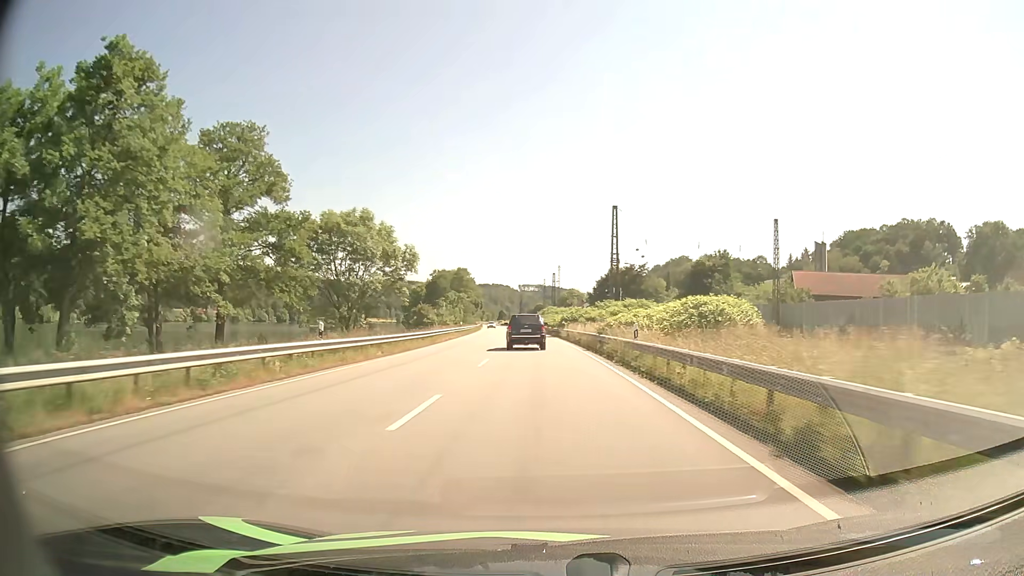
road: primary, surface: asphalt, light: Day
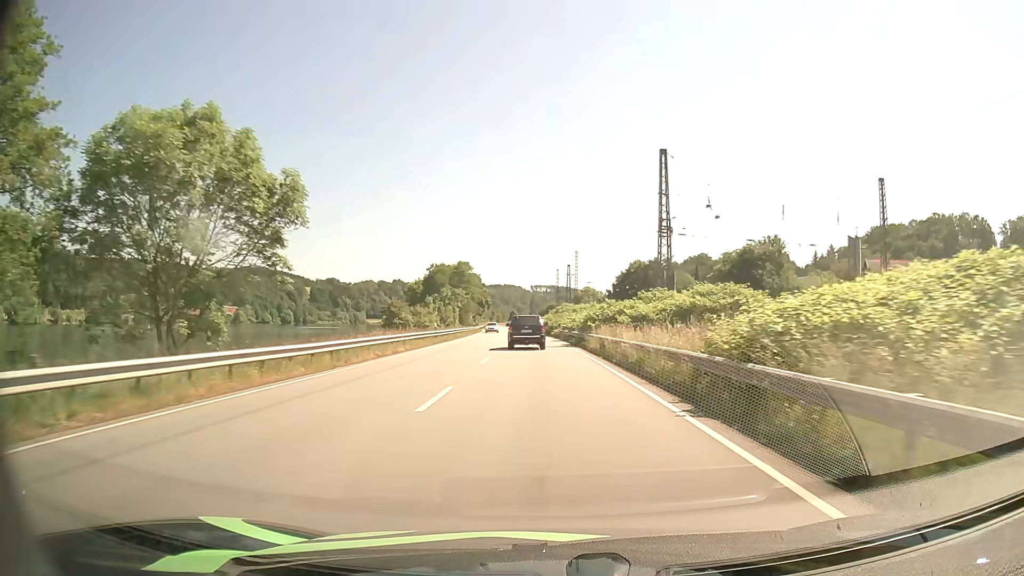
(-0.2, +22.0) m; -1°
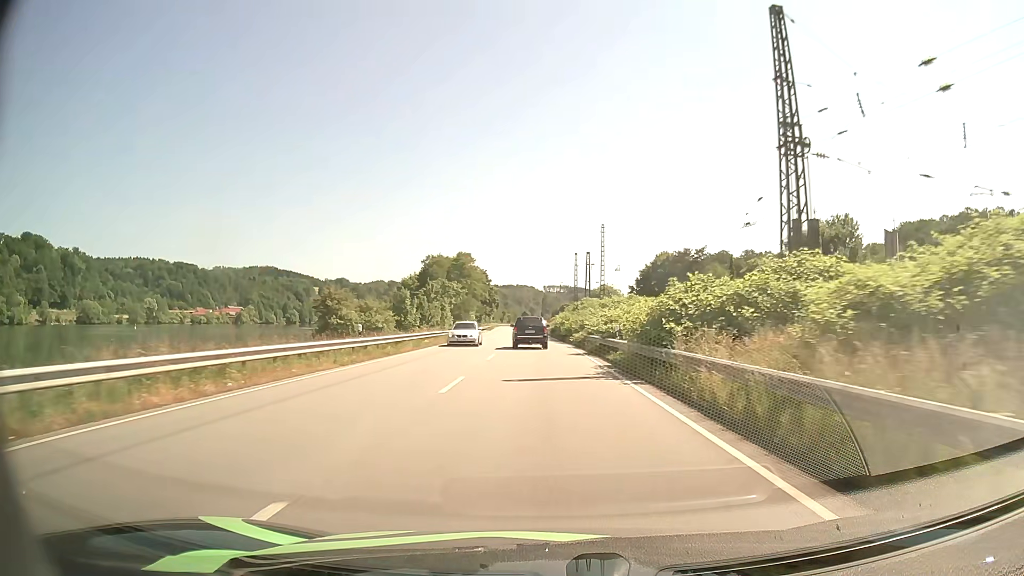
(-0.1, +21.5) m; -1°
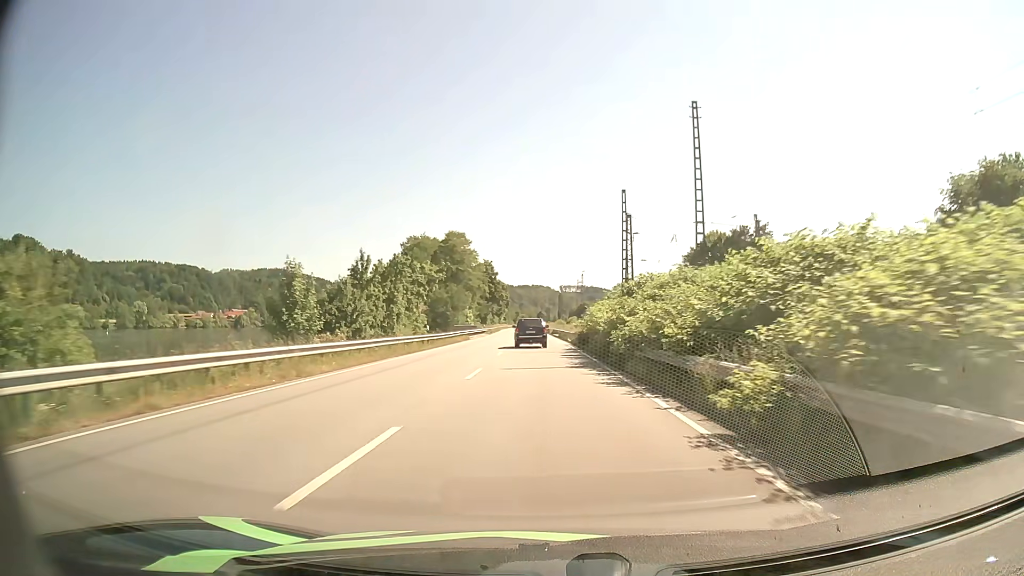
(-0.4, +32.4) m; -1°
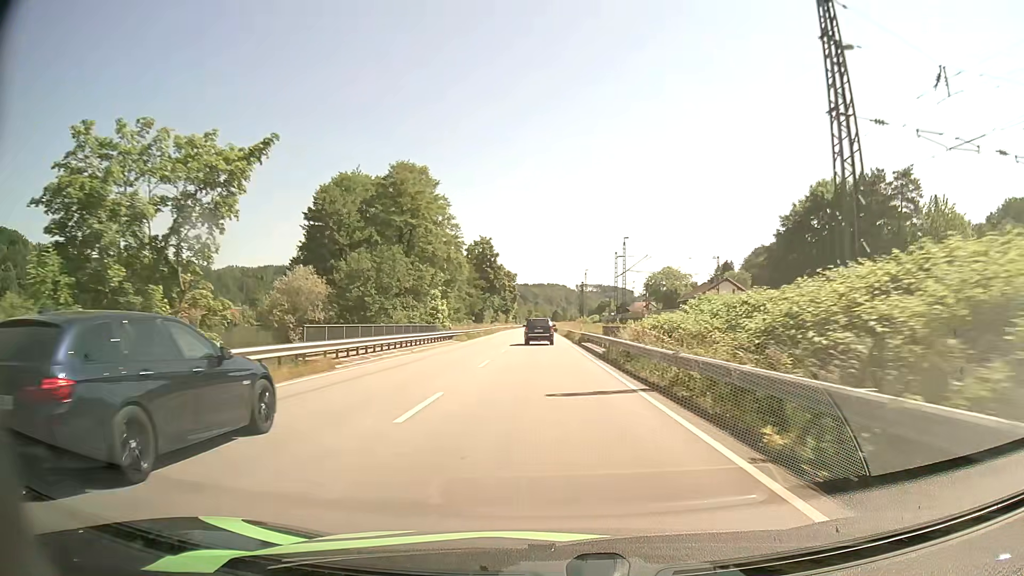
(-0.5, +43.8) m; -1°
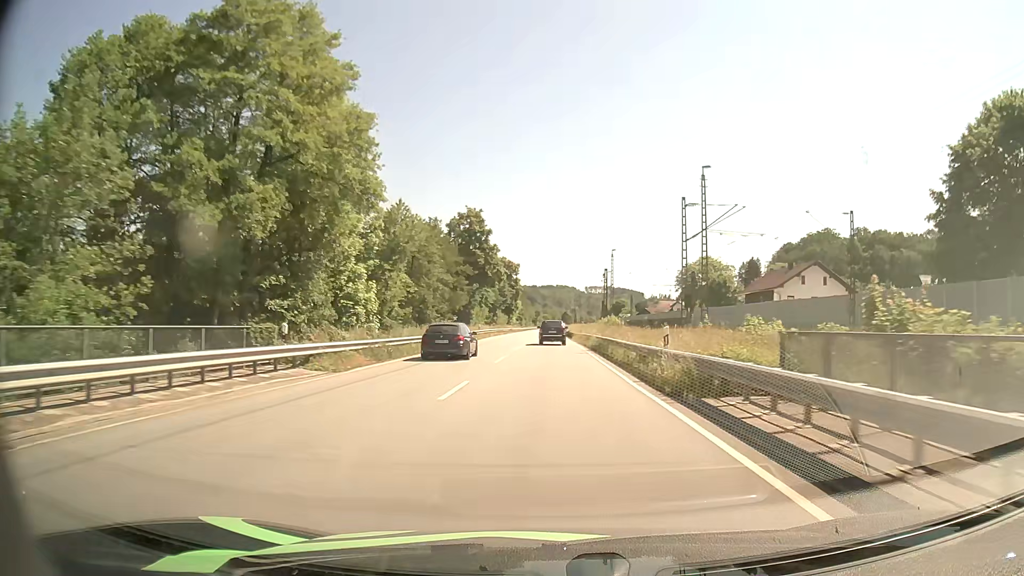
(-0.3, +33.3) m; -1°
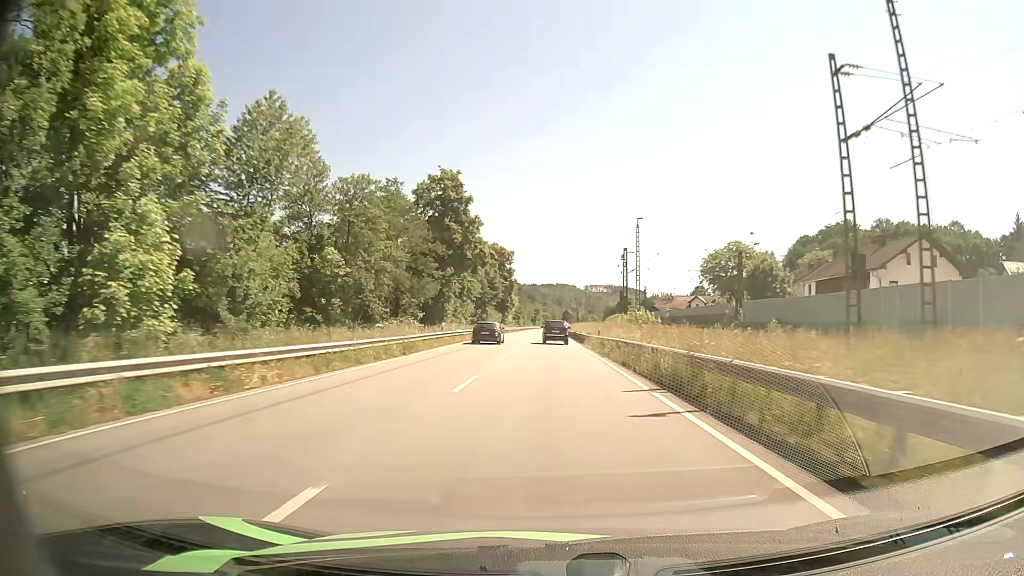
(+0.1, +23.1) m; 0°
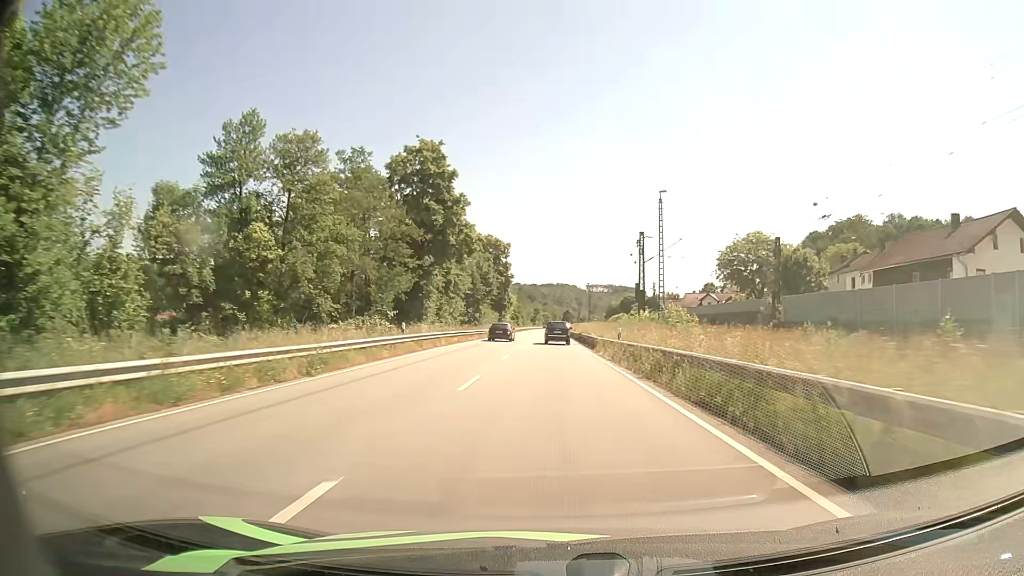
(0.0, +11.8) m; 0°
(0, +10) (0, +20) (0, +30) (0, +40) (0, +50) (0, +60) (0, +70) (0, +80) (0, +90) (0, +100) m
